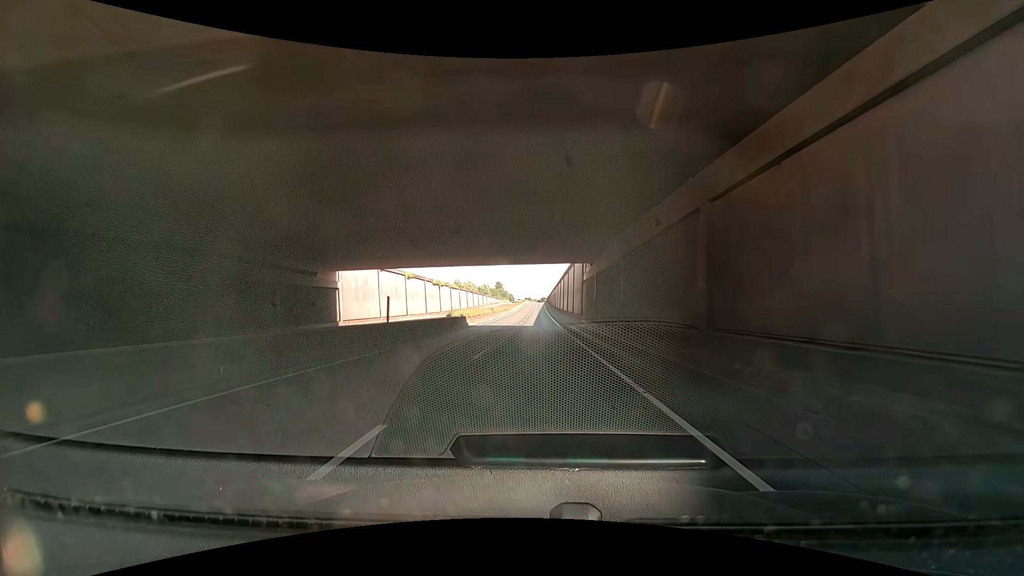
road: trunk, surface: asphalt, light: Day
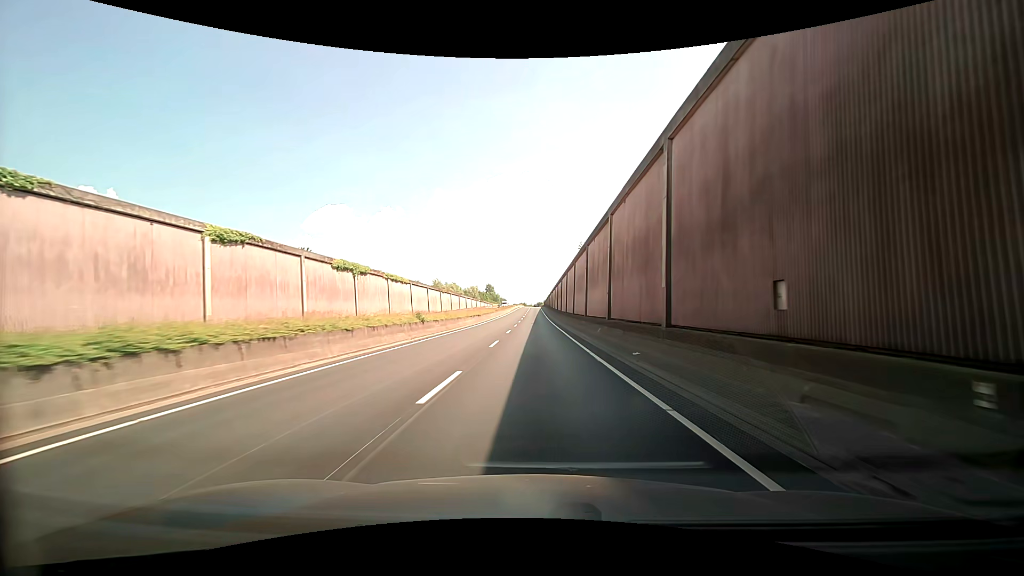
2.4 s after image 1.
(+1.2, +42.7) m; +1°
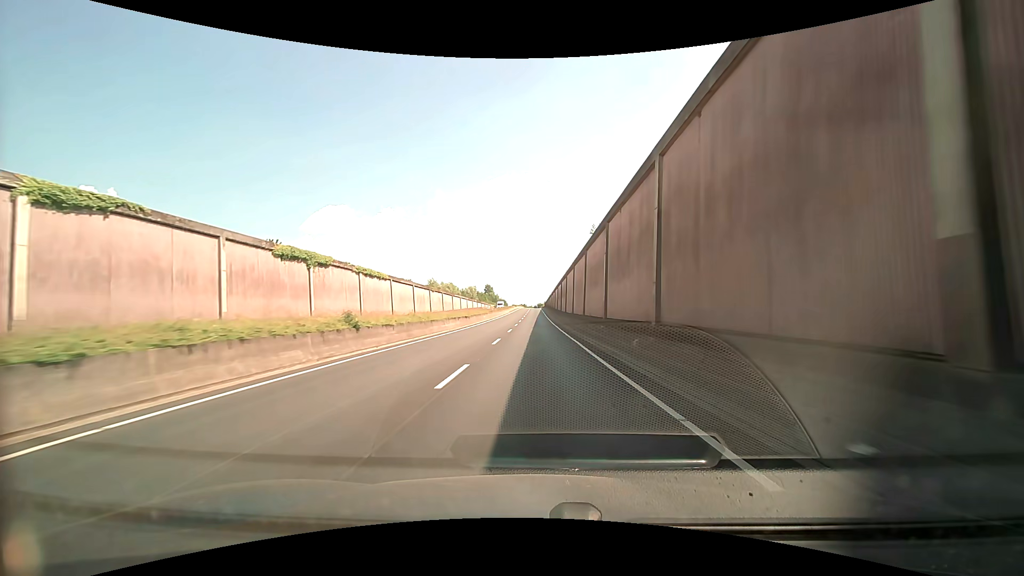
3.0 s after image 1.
(0.0, +10.7) m; 0°
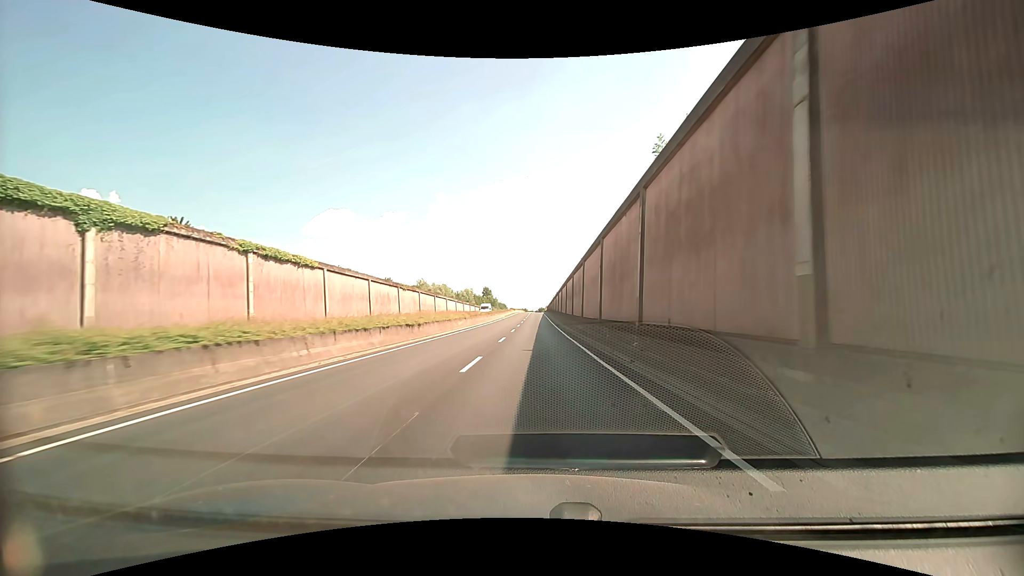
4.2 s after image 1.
(0.0, +21.3) m; 0°
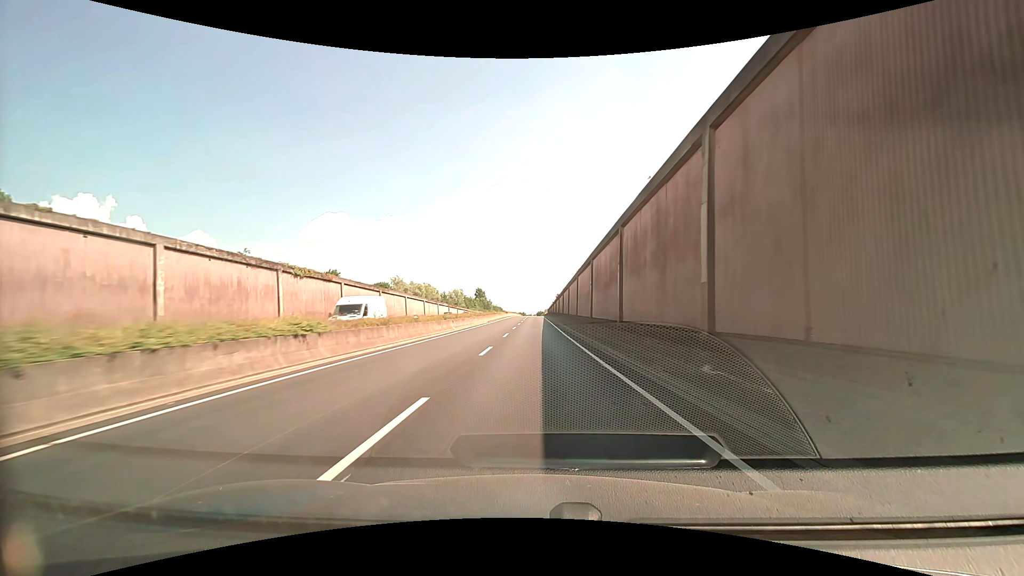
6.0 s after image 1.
(0.0, +31.9) m; 0°
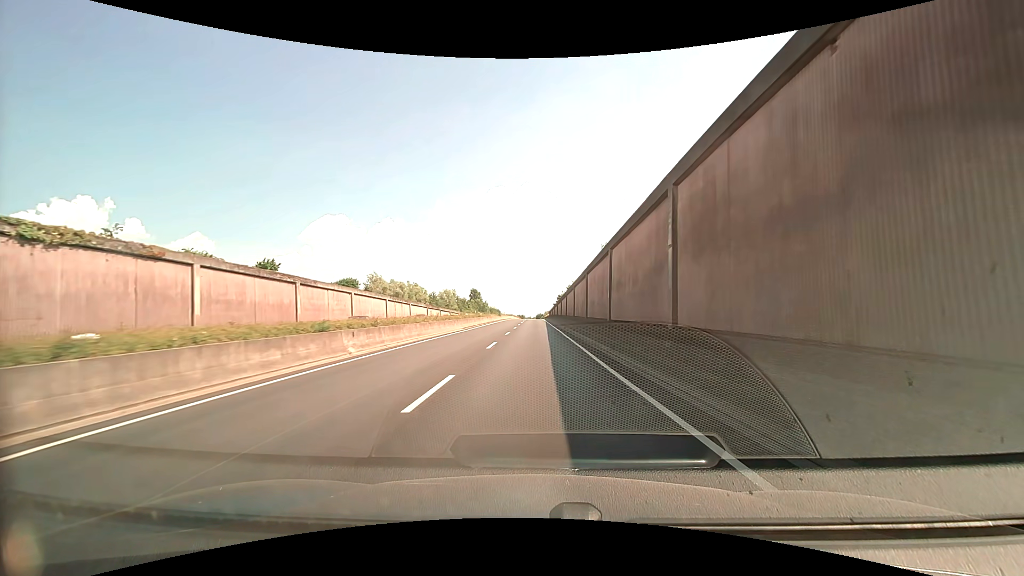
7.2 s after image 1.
(0.0, +21.3) m; 0°
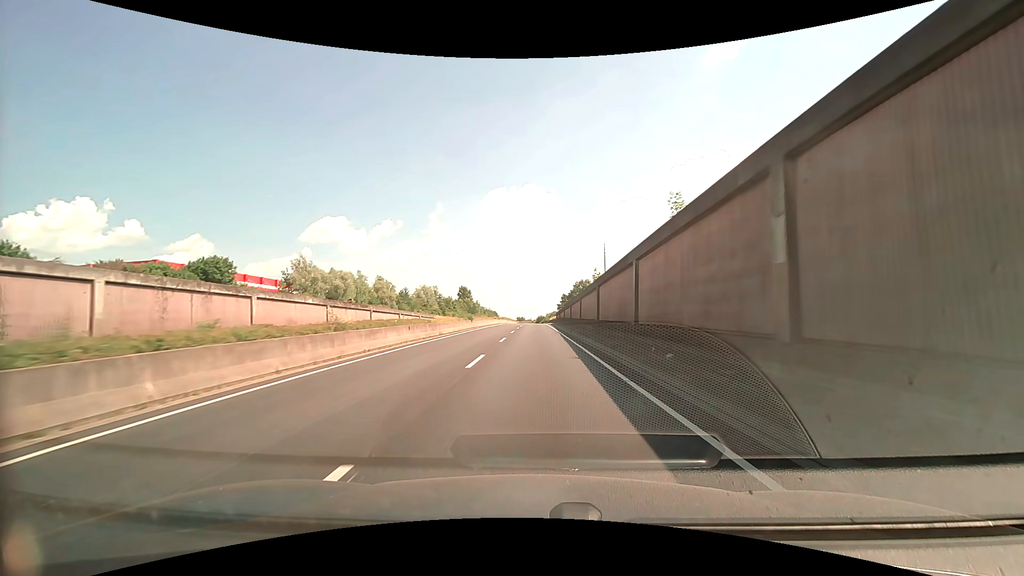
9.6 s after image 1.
(-0.1, +42.5) m; 0°
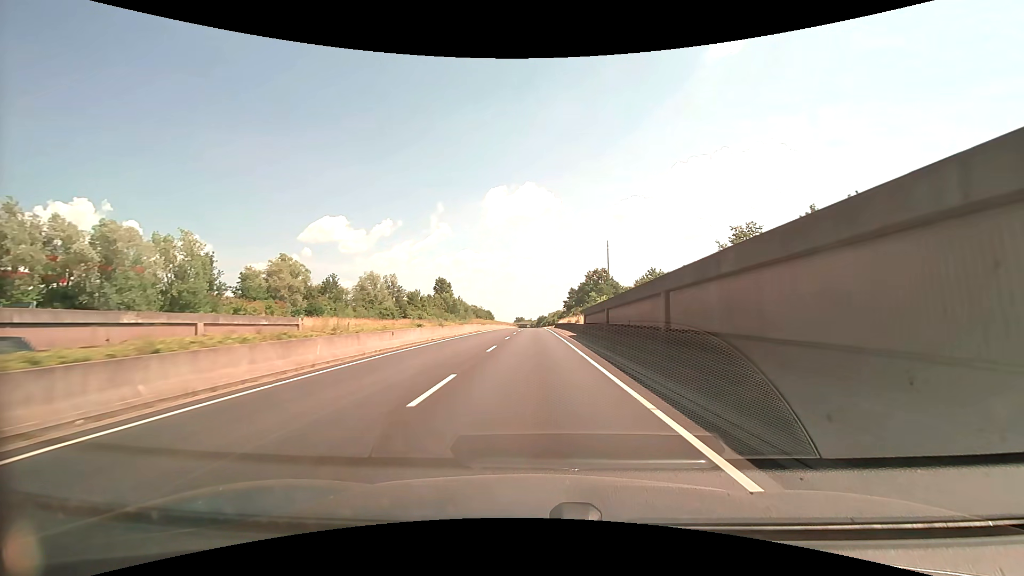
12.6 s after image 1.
(+0.1, +53.4) m; 0°
(0, +10) (0, +20) (0, +30) (0, +40) (0, +50) (0, +60) (0, +70) (0, +80) (0, +90) (0, +100) m
